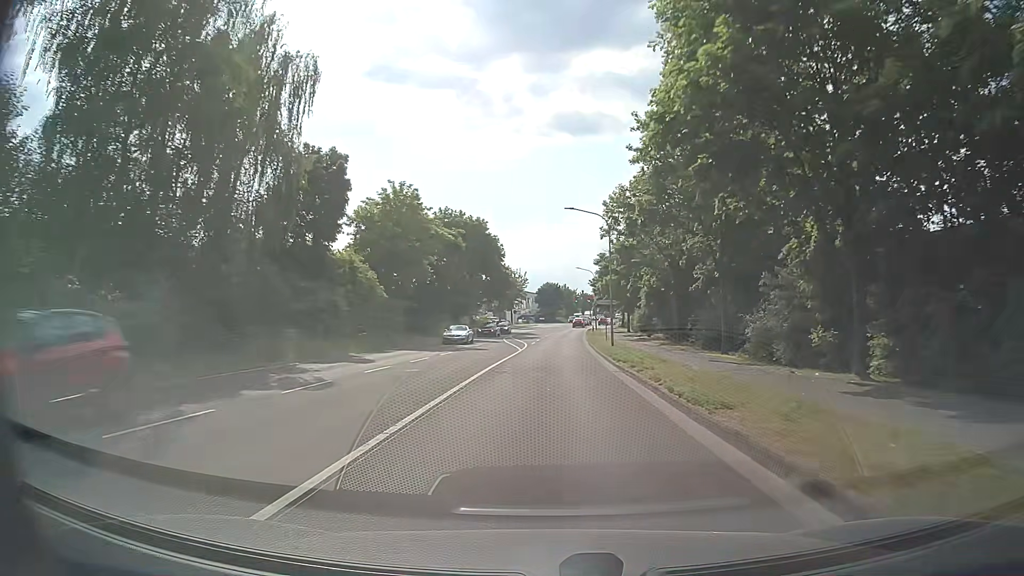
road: primary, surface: asphalt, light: Day
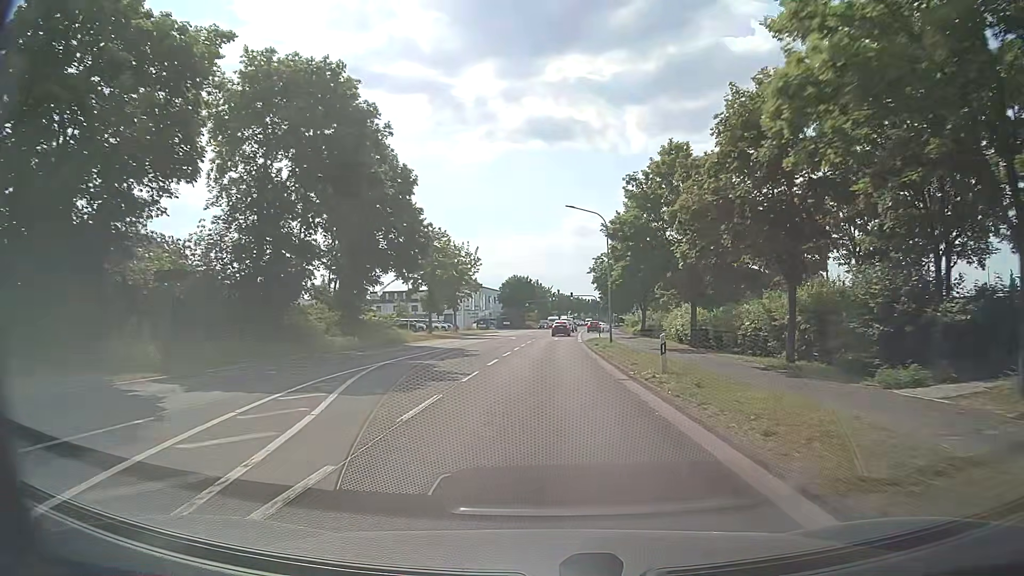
(+0.8, +44.3) m; +2°
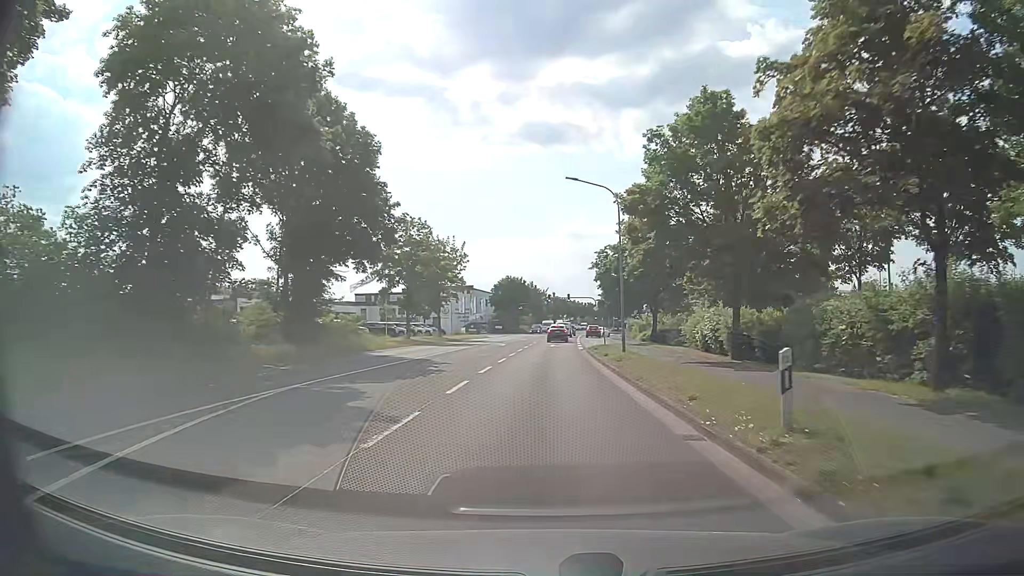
(+0.1, +8.1) m; +1°
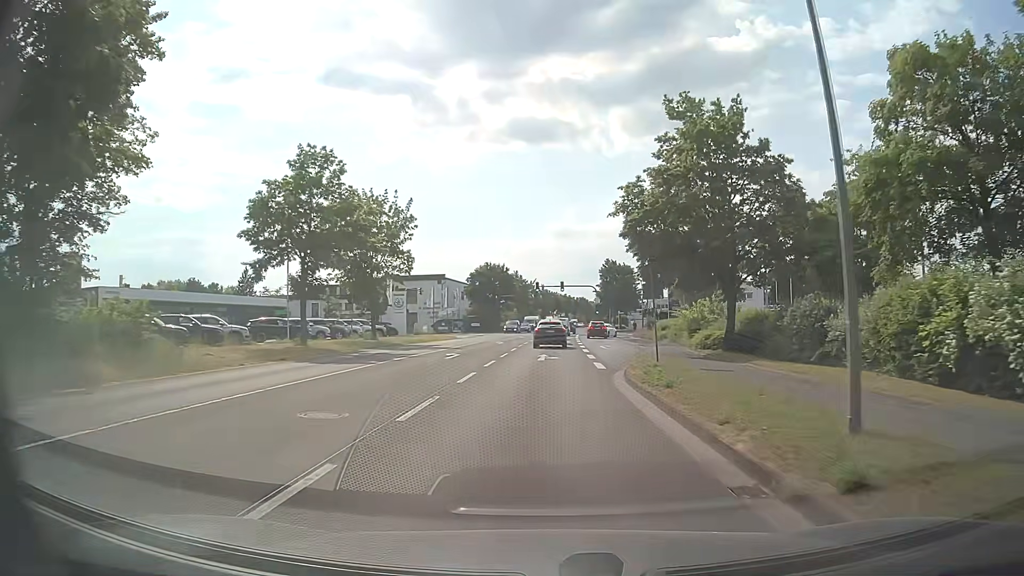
(0.0, +22.7) m; +1°
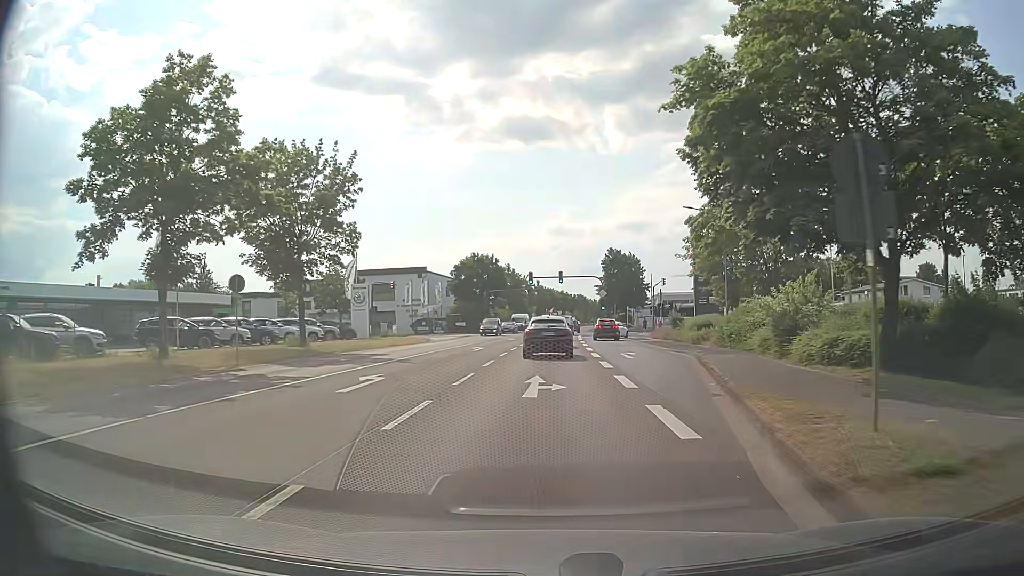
(0.0, +13.0) m; 0°
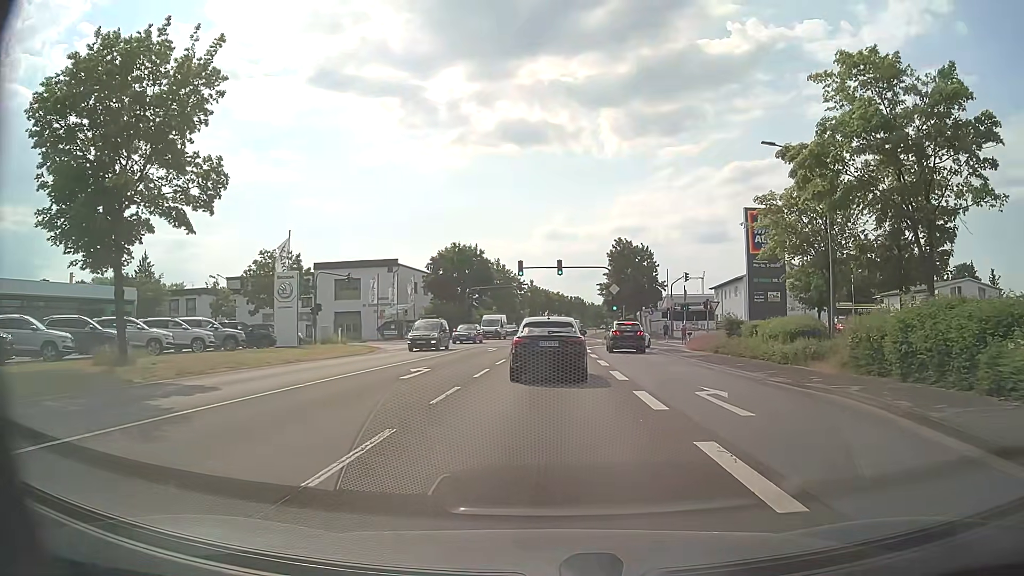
(0.0, +15.0) m; -1°
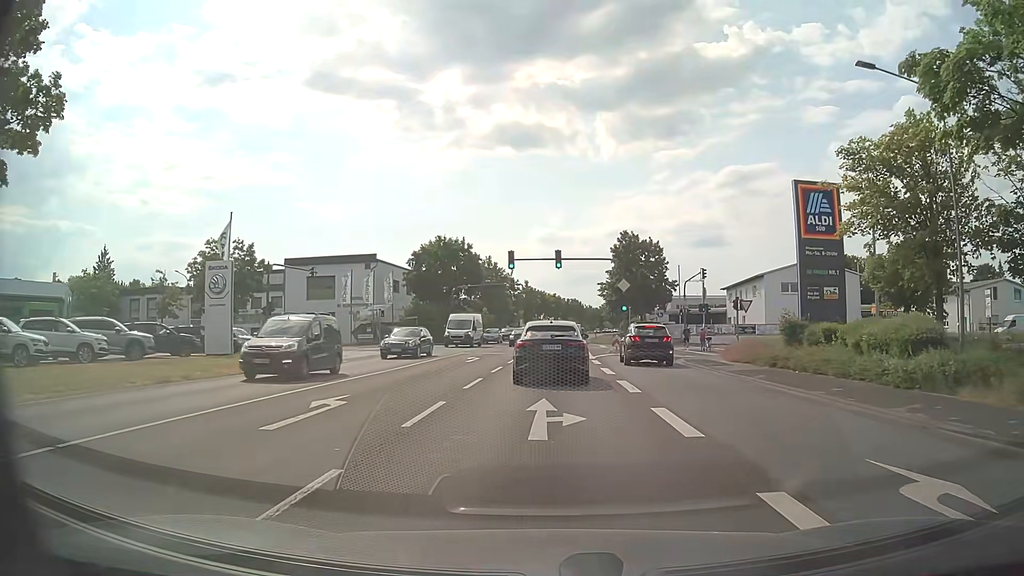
(+0.2, +8.5) m; +2°
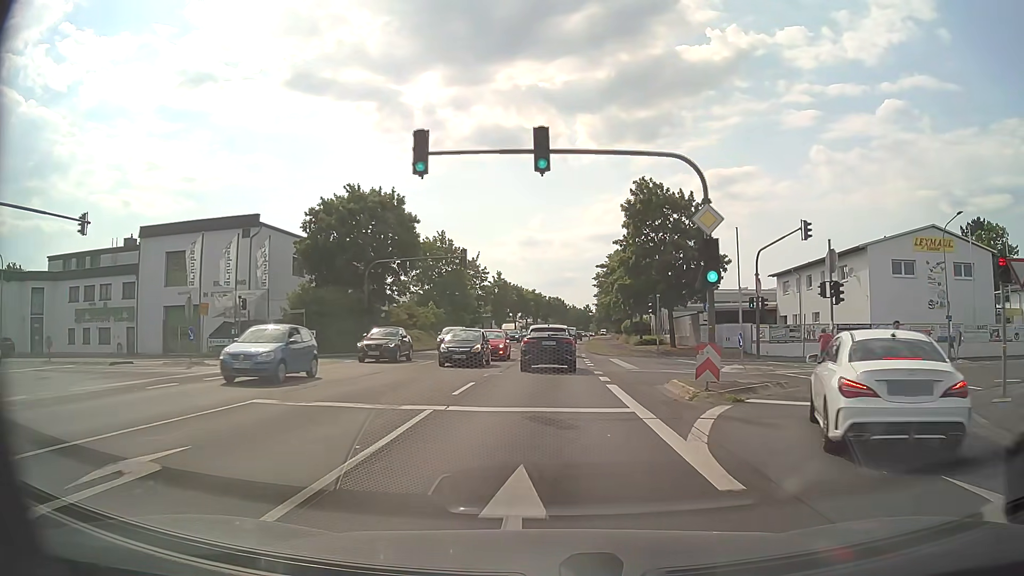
(+0.3, +26.7) m; +1°
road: unclassified
